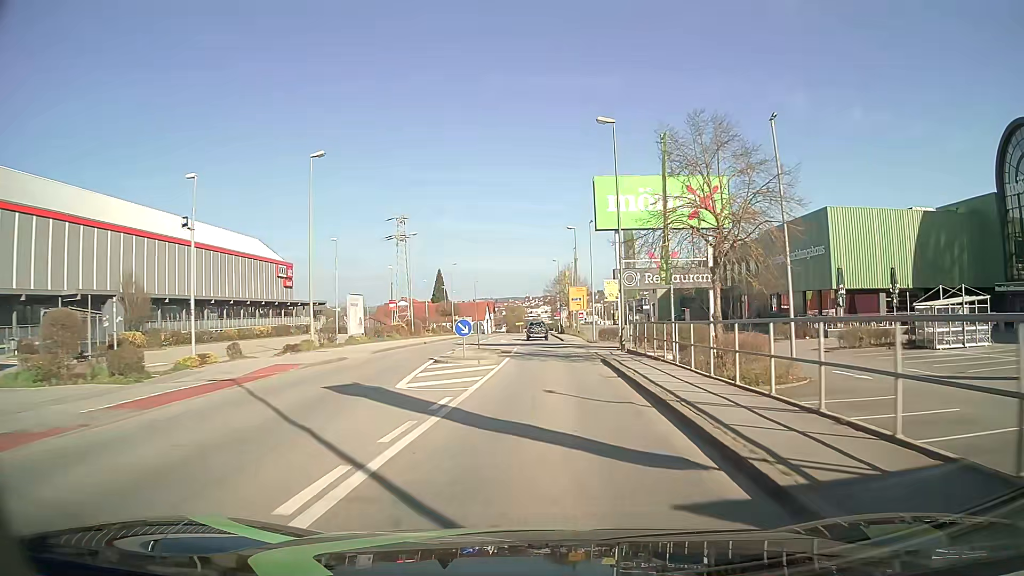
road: tertiary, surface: asphalt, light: Day
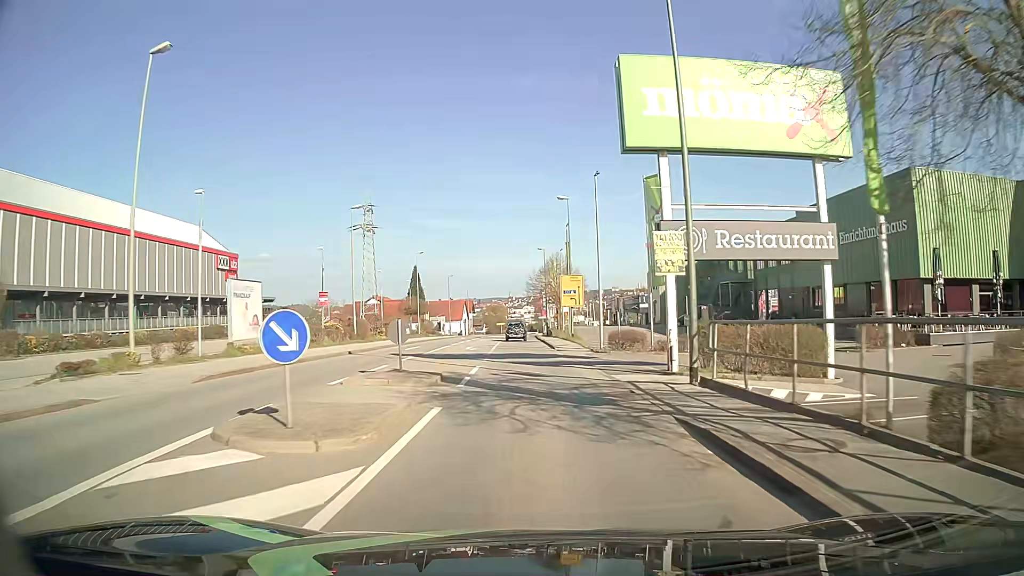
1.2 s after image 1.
(+0.2, +15.2) m; +1°
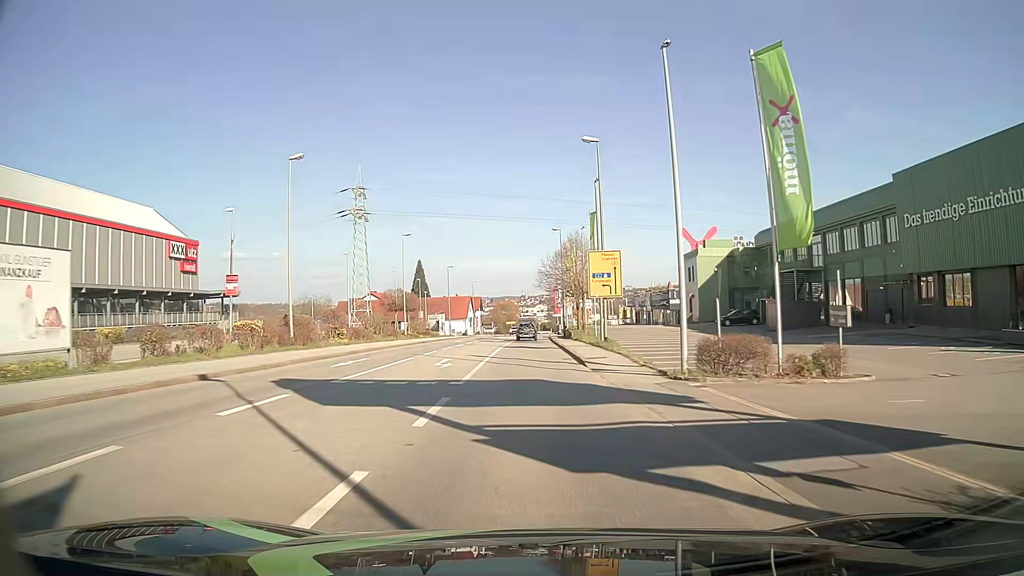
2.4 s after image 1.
(-0.1, +15.2) m; -1°
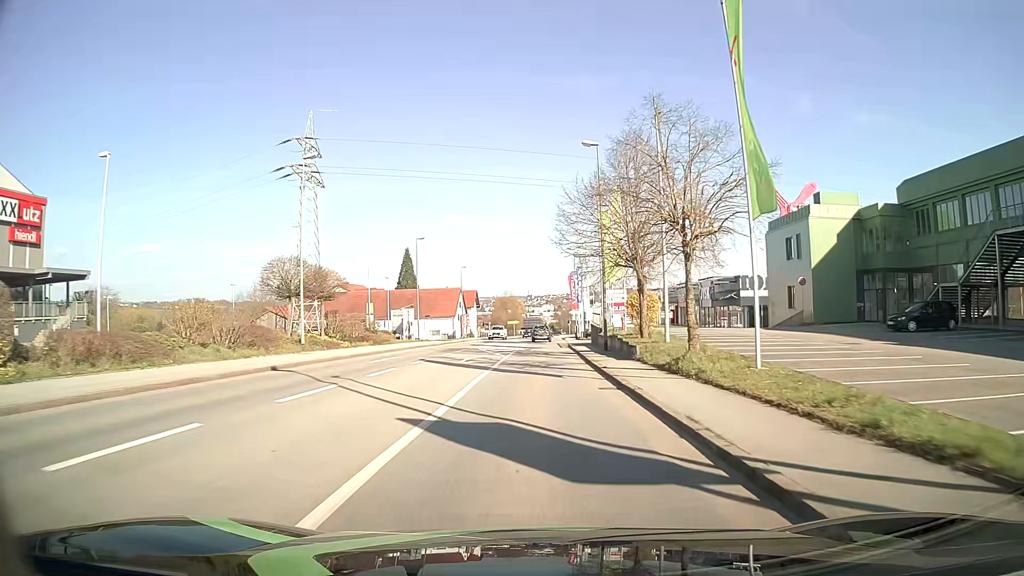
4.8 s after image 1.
(-0.3, +30.5) m; -1°
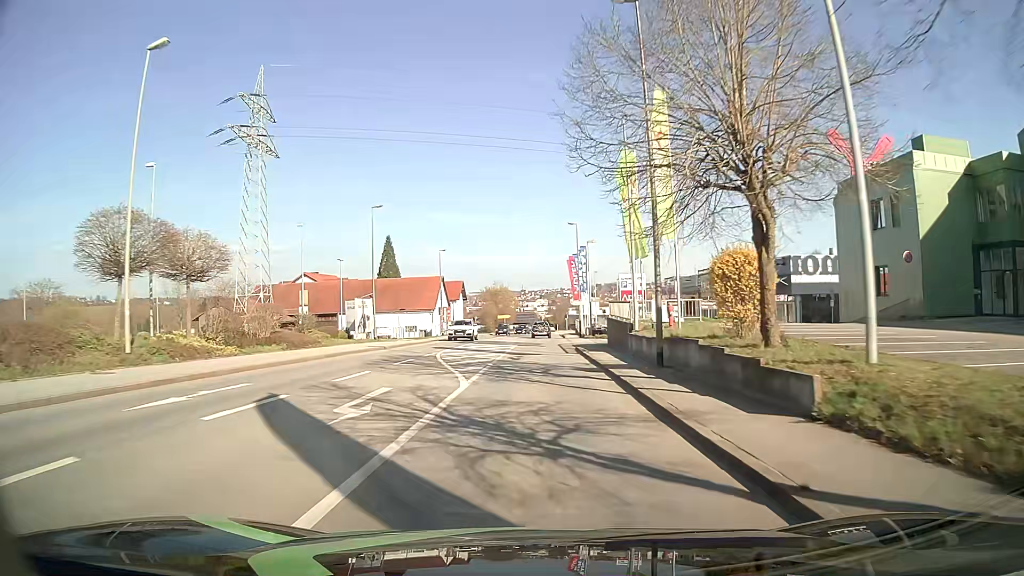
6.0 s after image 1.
(+0.2, +15.3) m; +1°
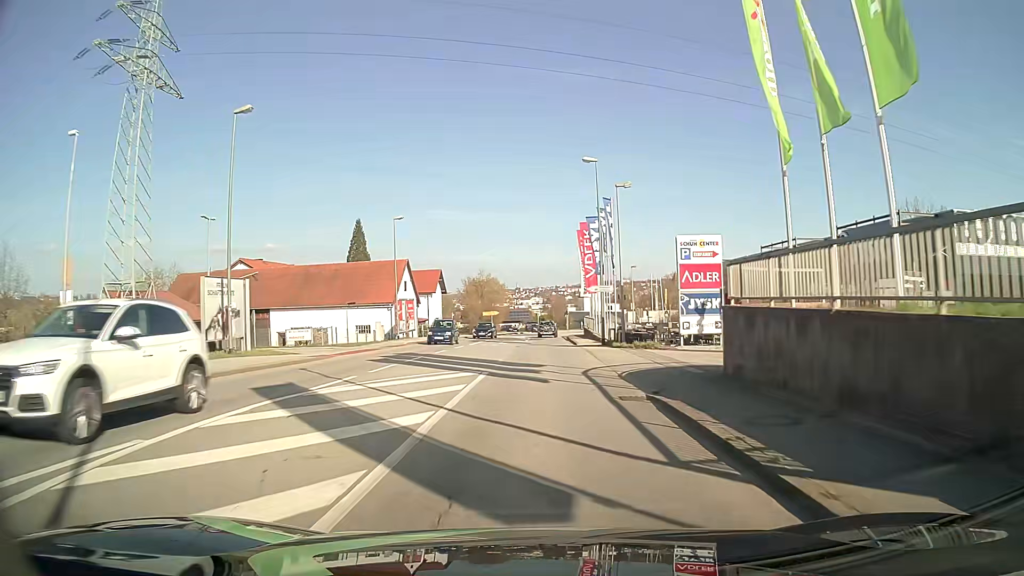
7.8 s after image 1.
(+0.1, +23.0) m; +1°
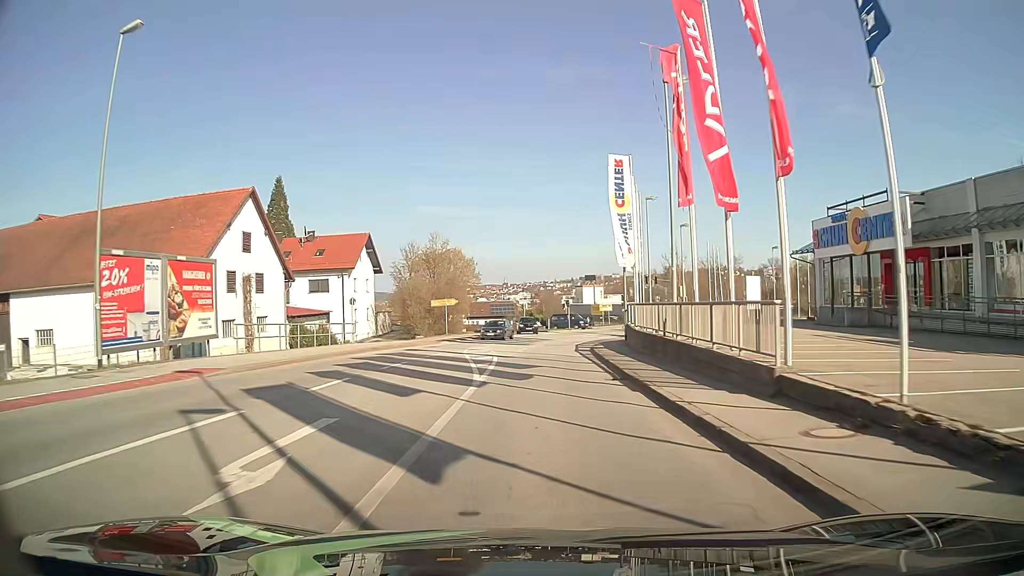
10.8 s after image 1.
(+0.3, +38.3) m; +1°
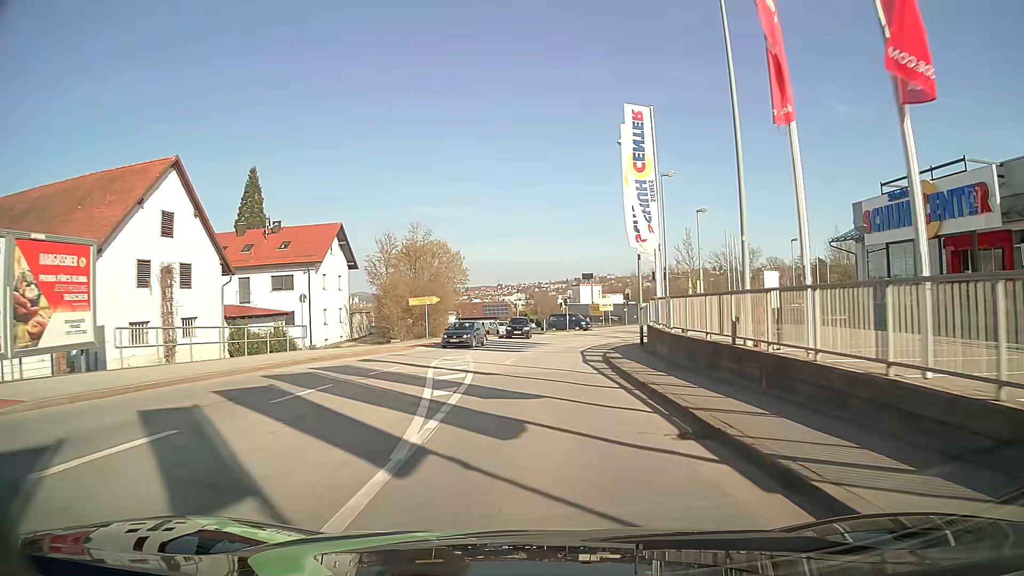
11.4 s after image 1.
(+0.1, +7.7) m; +1°
(0, +10) (0, +20) (+1, +30) (+3, +40) (+6, +49) (+10, +59) (+14, +67) (+20, +76) (+26, +84) (+33, +91) m
